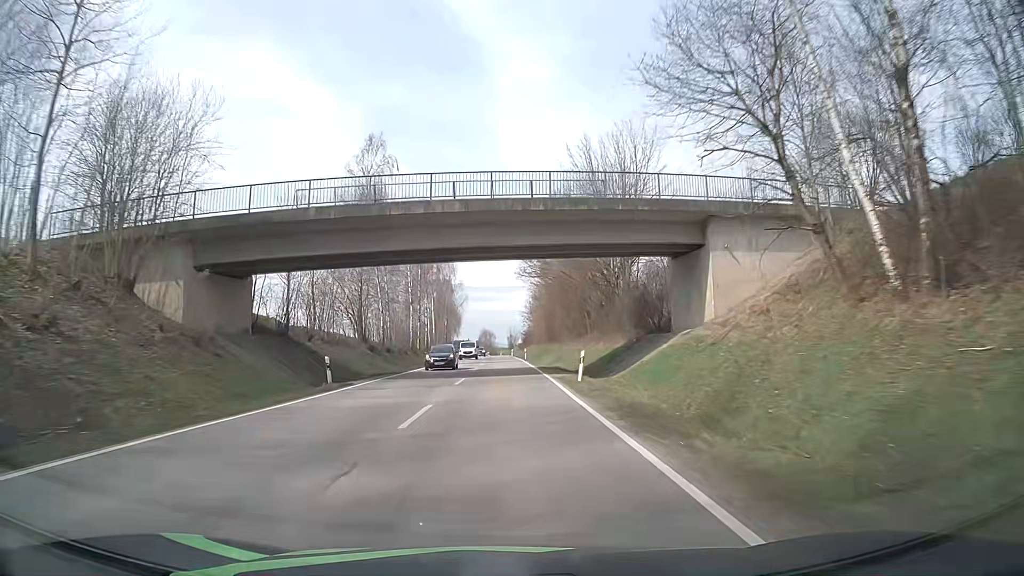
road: secondary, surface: asphalt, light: Day
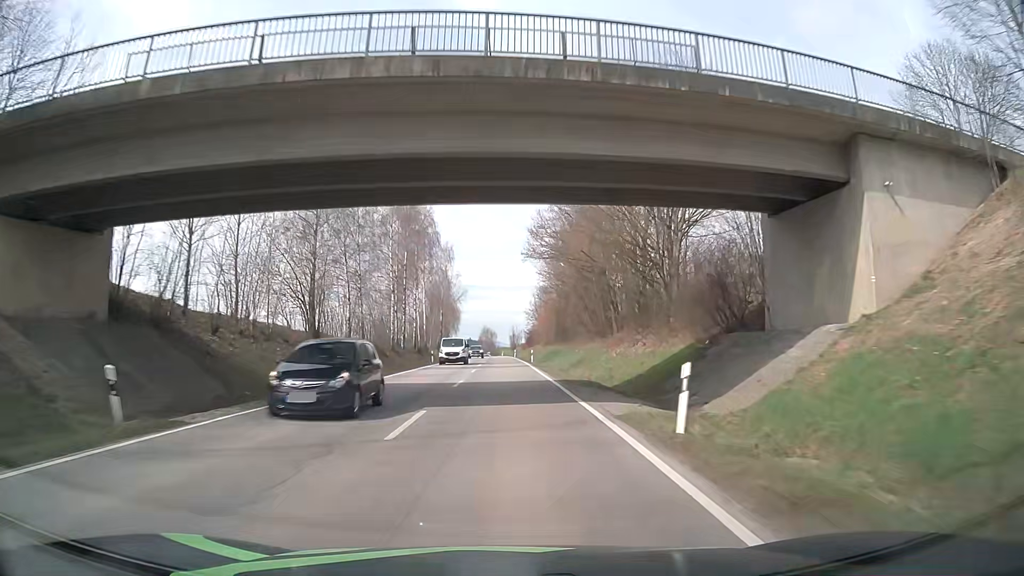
(0.0, +13.4) m; 0°
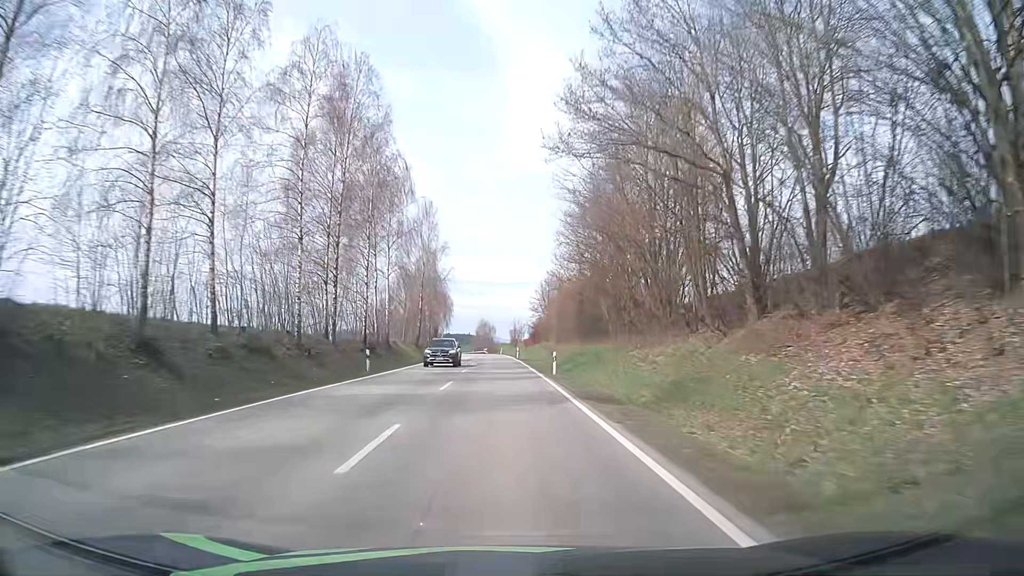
(0.0, +26.9) m; 0°
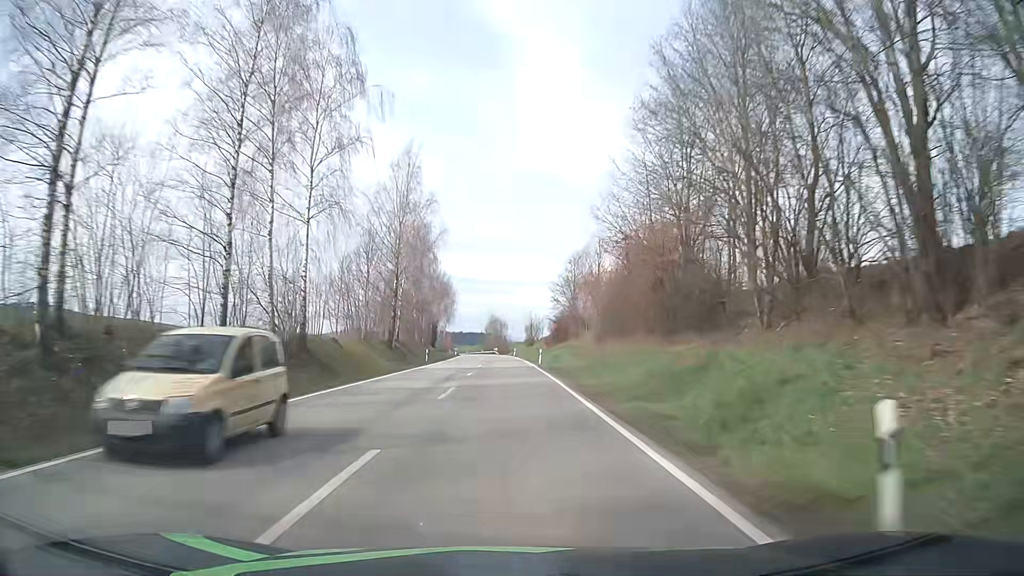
(-0.2, +26.9) m; -1°
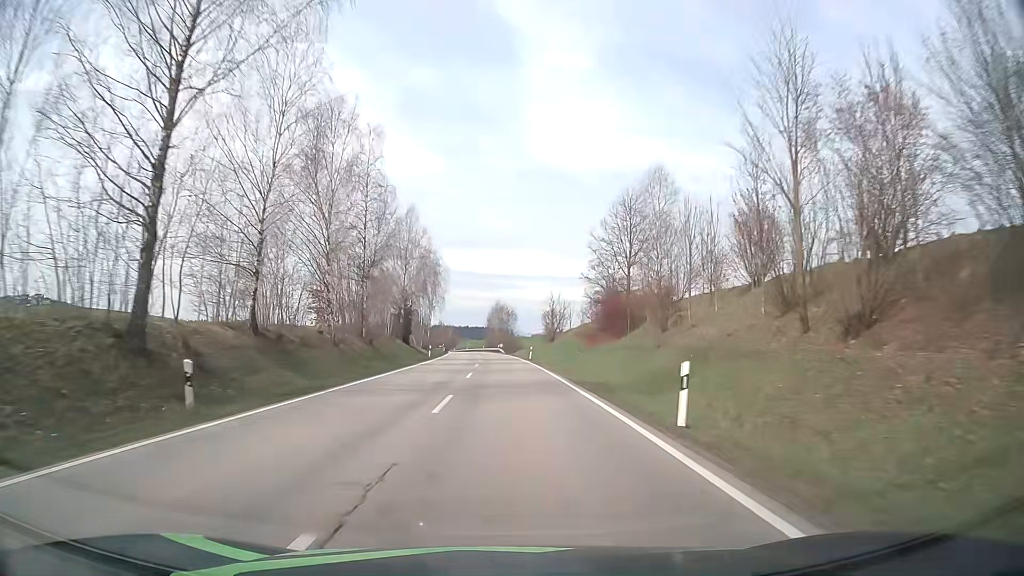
(-0.3, +39.9) m; -1°
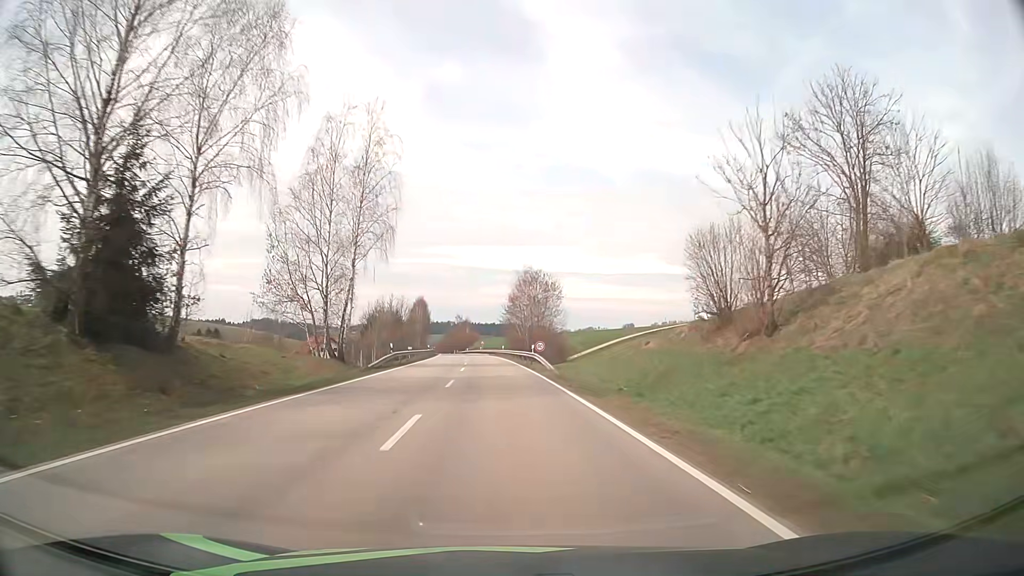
(-0.9, +64.5) m; -2°
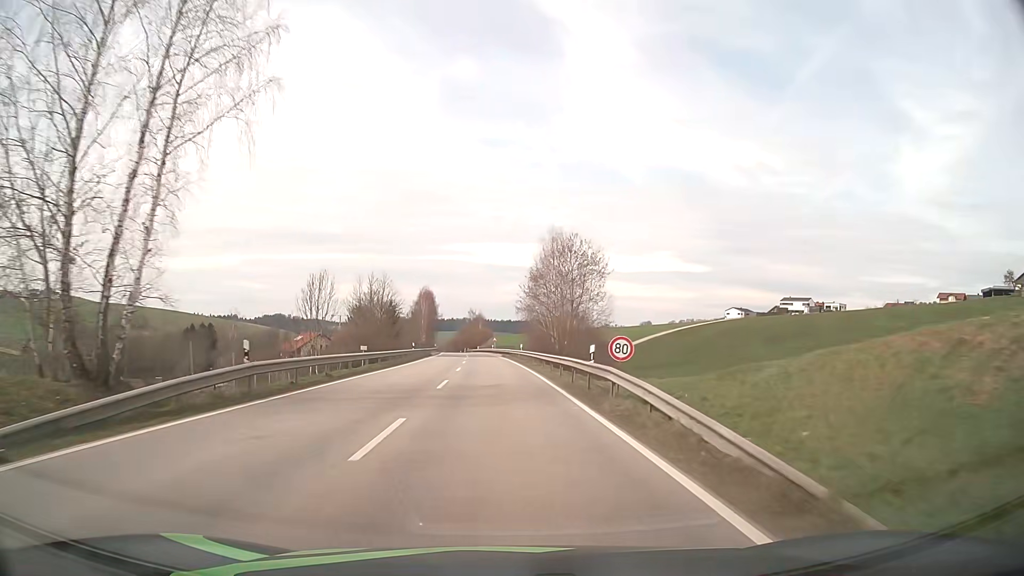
(-0.4, +25.1) m; -2°
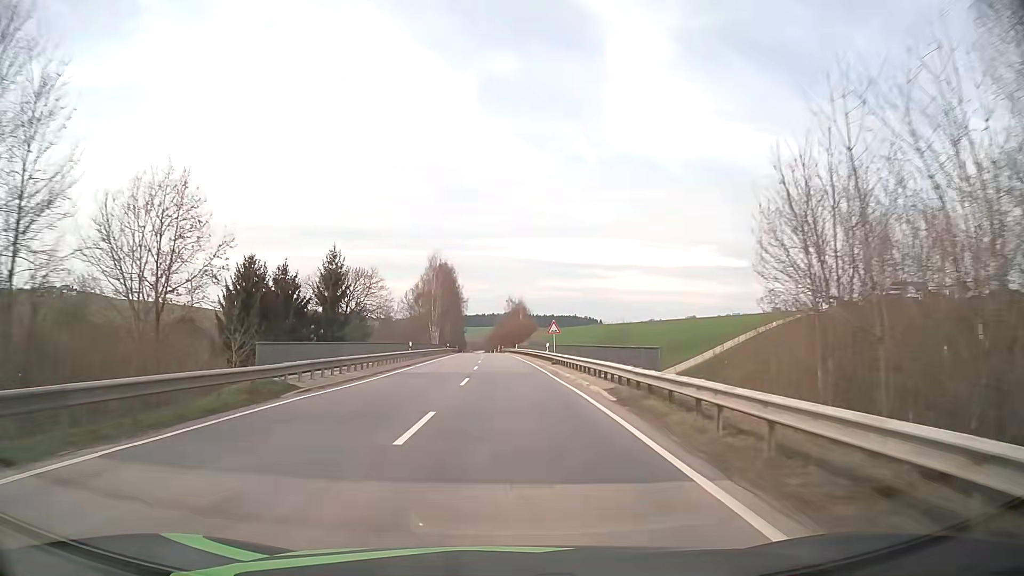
(-2.0, +60.5) m; -4°
(0, +10) (0, +20) (0, +30) (0, +40) (-1, +50) (-1, +60) (-1, +70) (-1, +80) (-2, +90) (-2, +100) m
